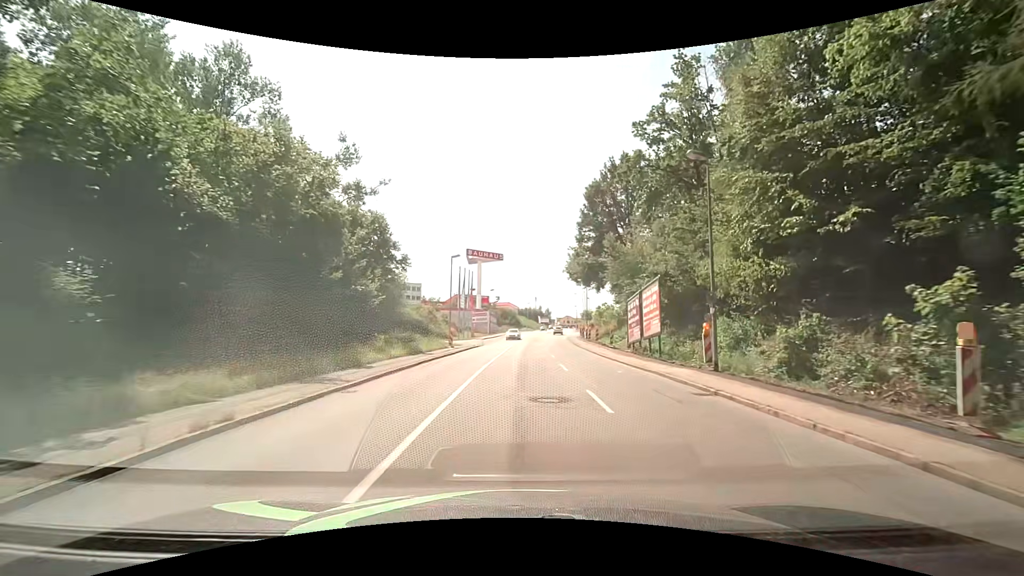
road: tertiary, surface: asphalt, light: Day
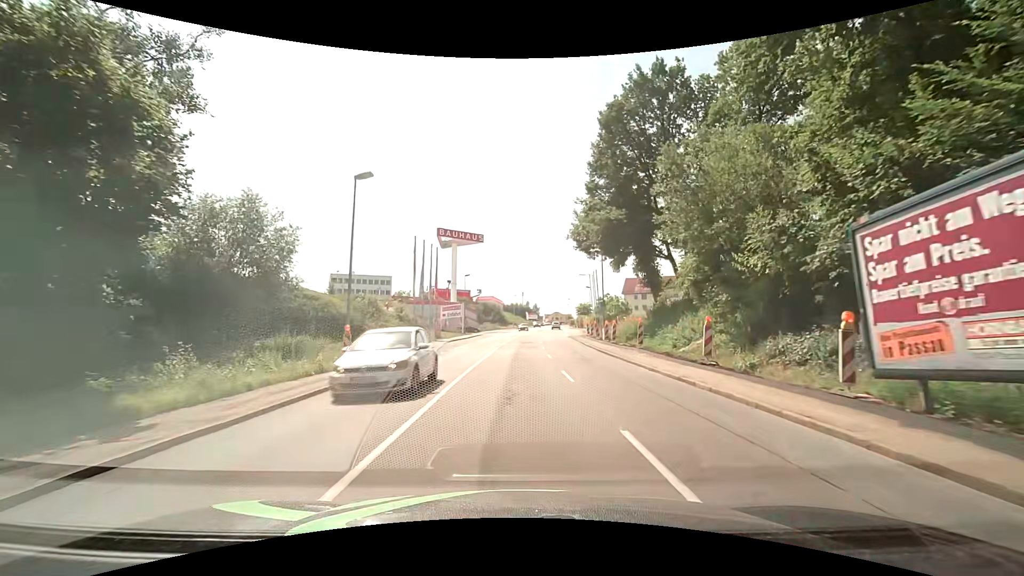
(0.0, +22.8) m; +1°
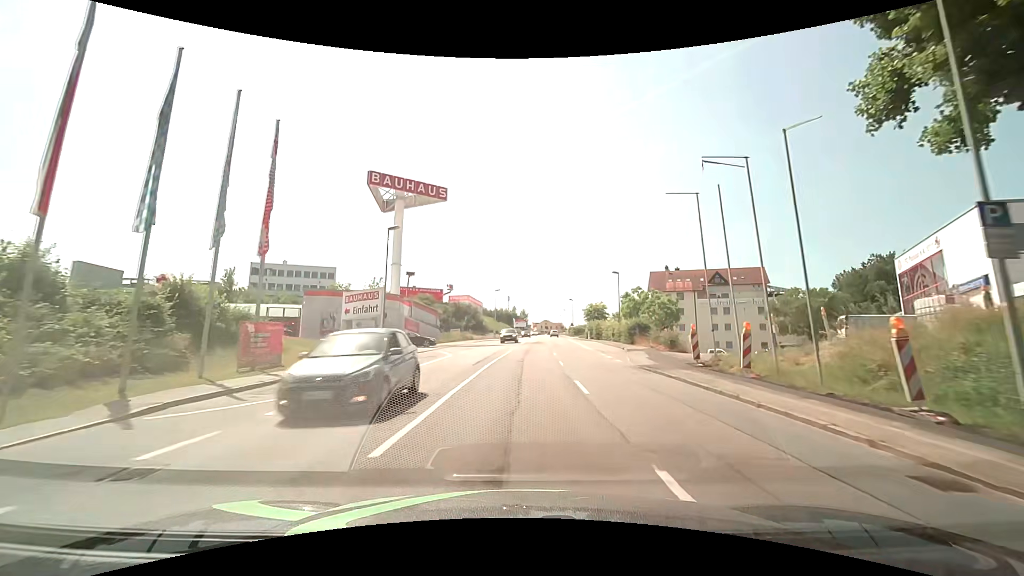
(+0.4, +38.0) m; +1°
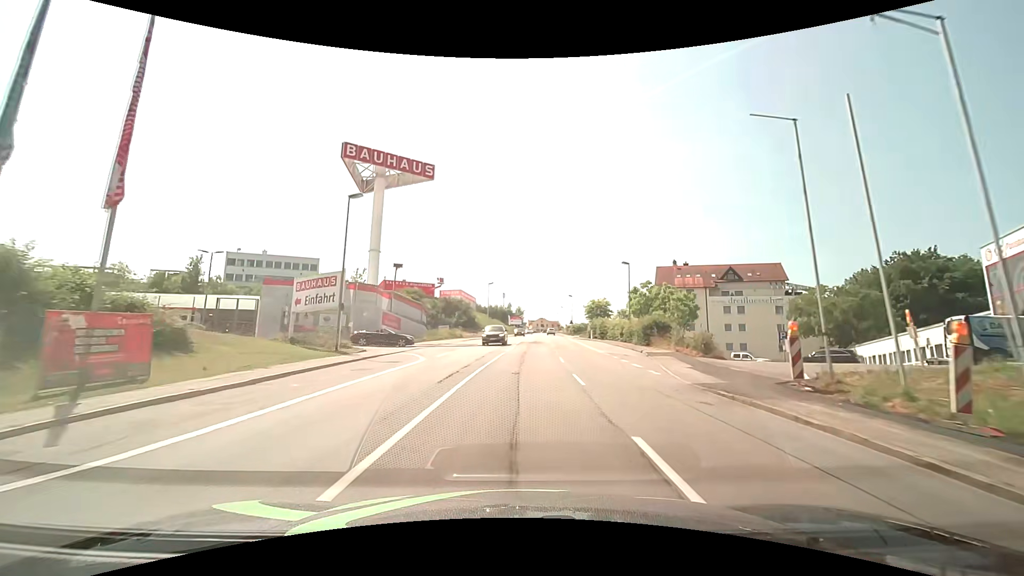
(0.0, +7.6) m; 0°
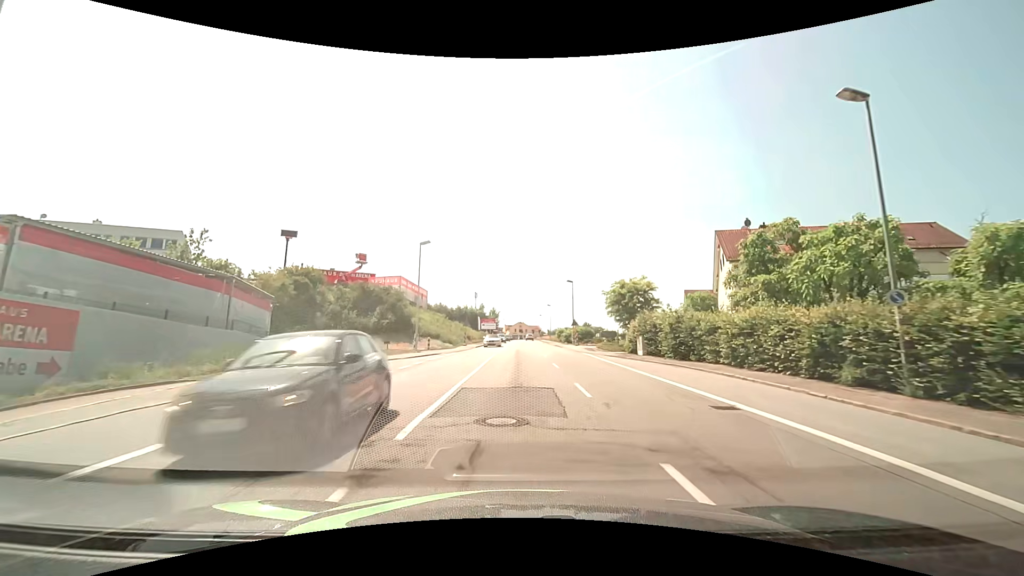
(+1.5, +37.9) m; +3°
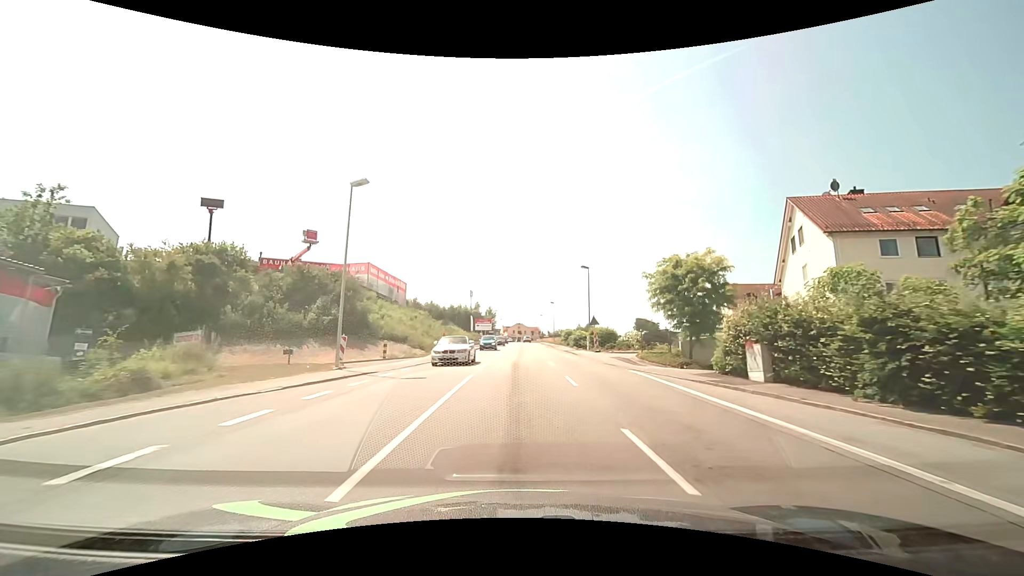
(0.0, +15.2) m; 0°
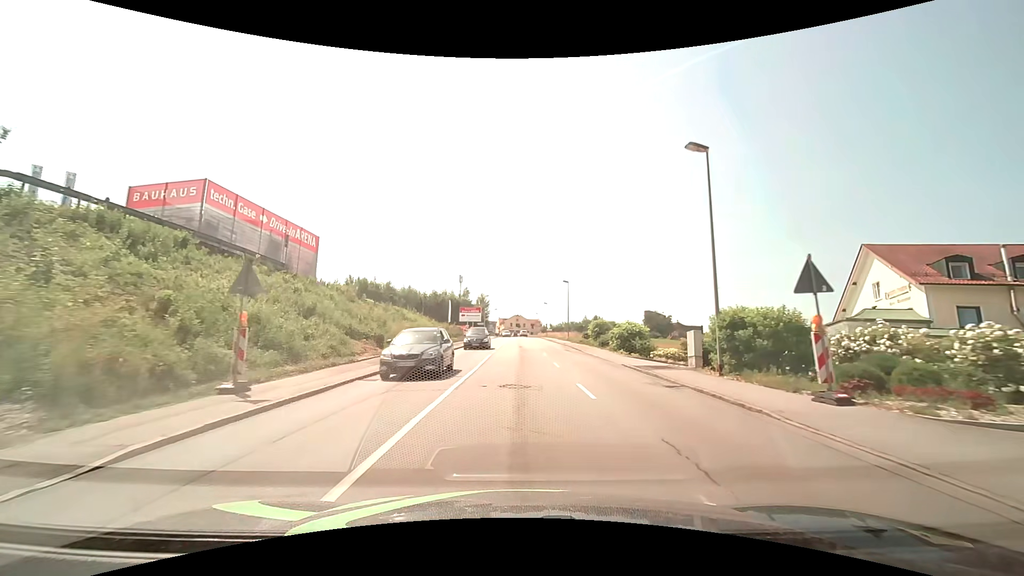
(+0.1, +30.5) m; 0°
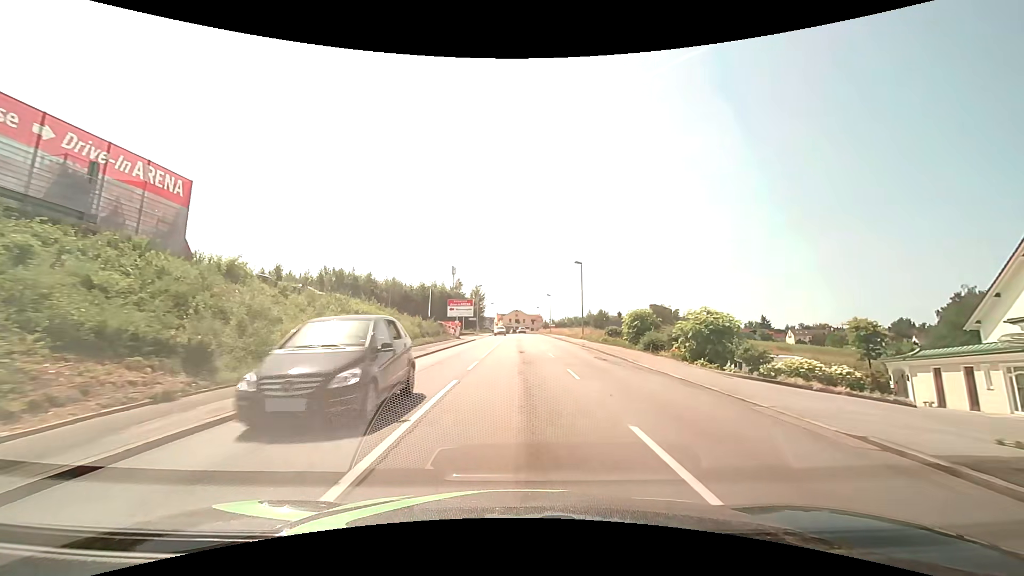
(0.0, +15.3) m; 0°
(0, +10) (0, +20) (0, +30) (0, +40) (0, +50) (0, +60) (0, +70) (0, +80) (0, +90) (0, +100) m
